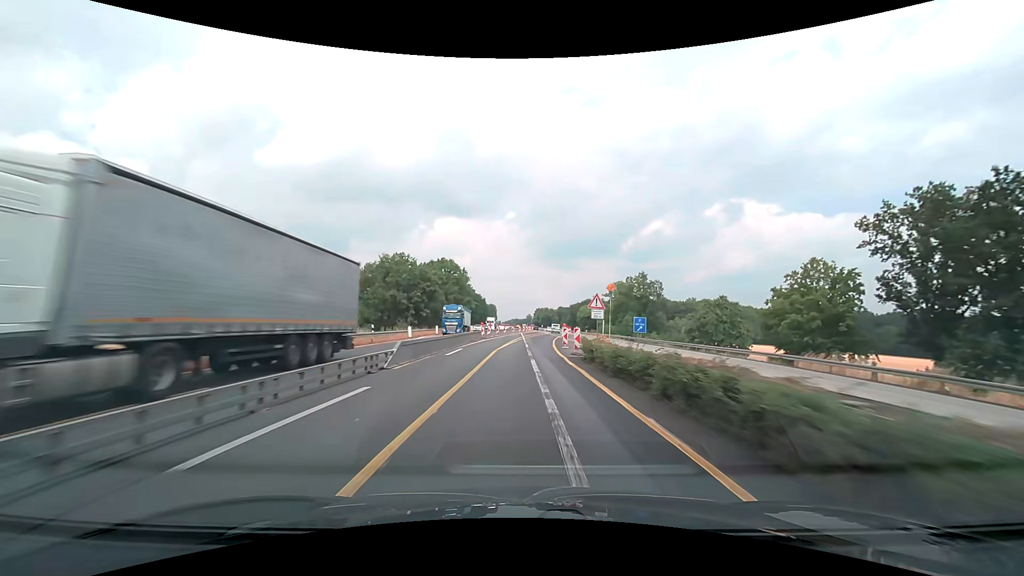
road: motorway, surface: asphalt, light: Day
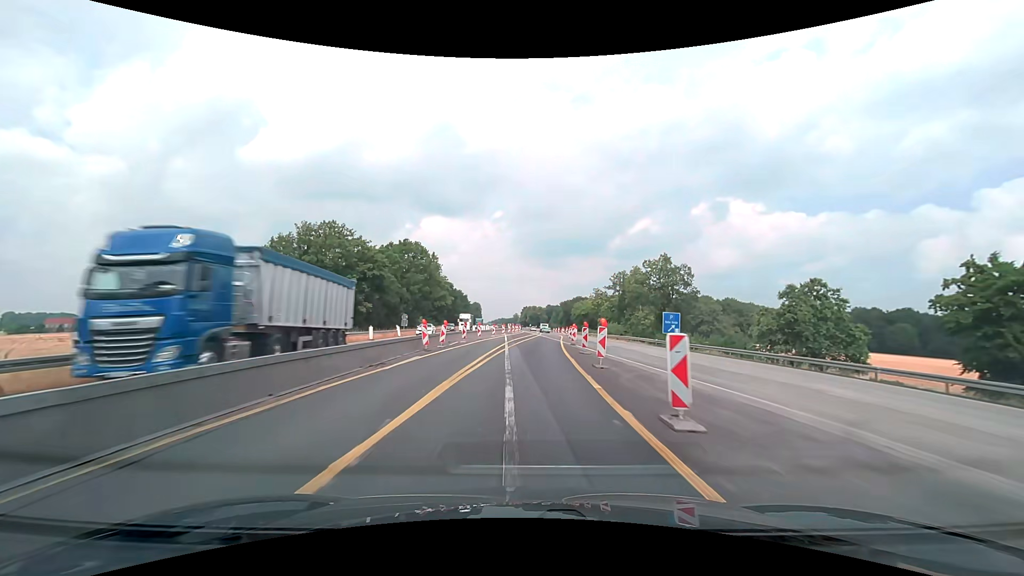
(+0.2, +25.0) m; +1°
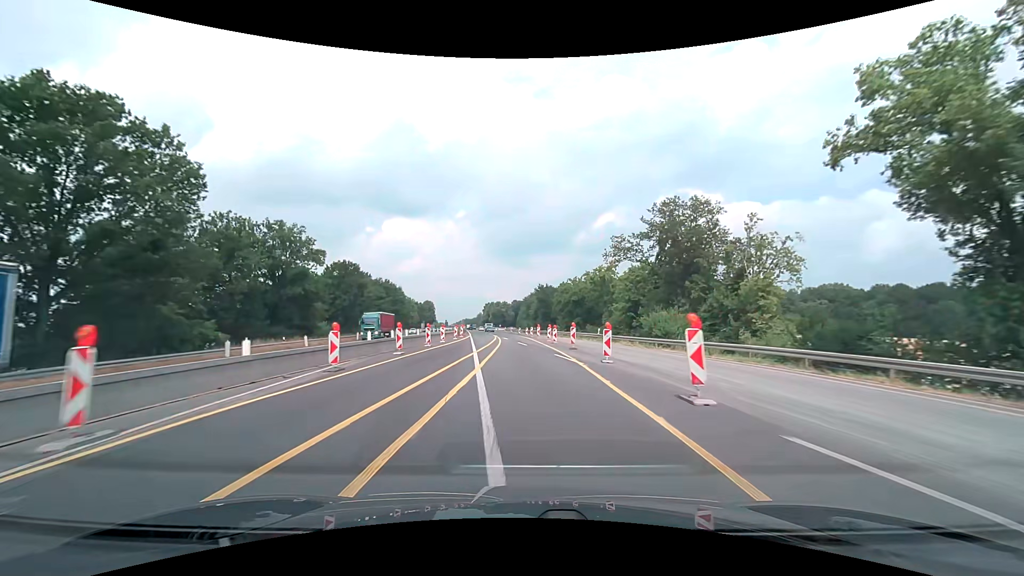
(+3.1, +62.4) m; +4°
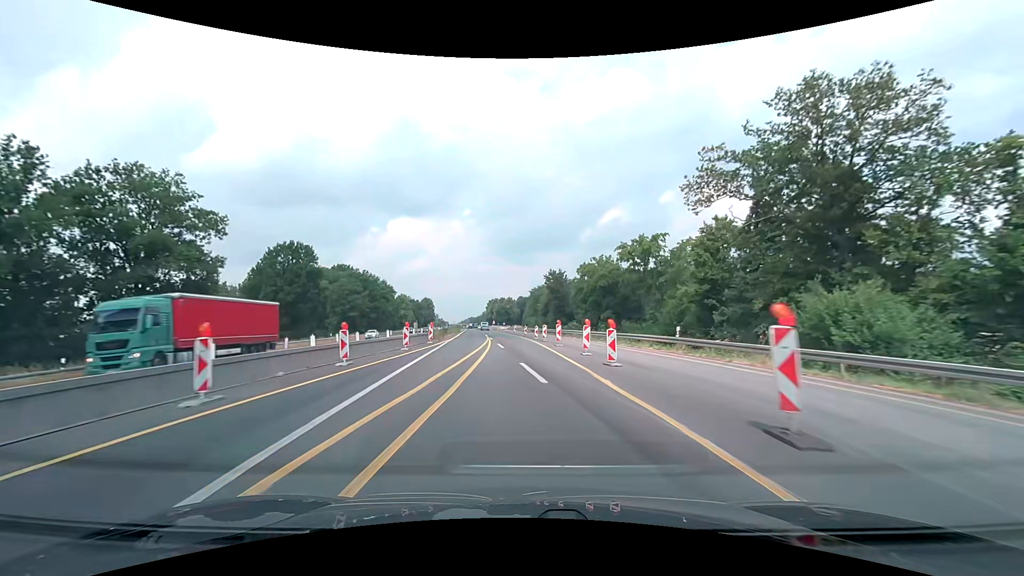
(-0.2, +25.0) m; -1°
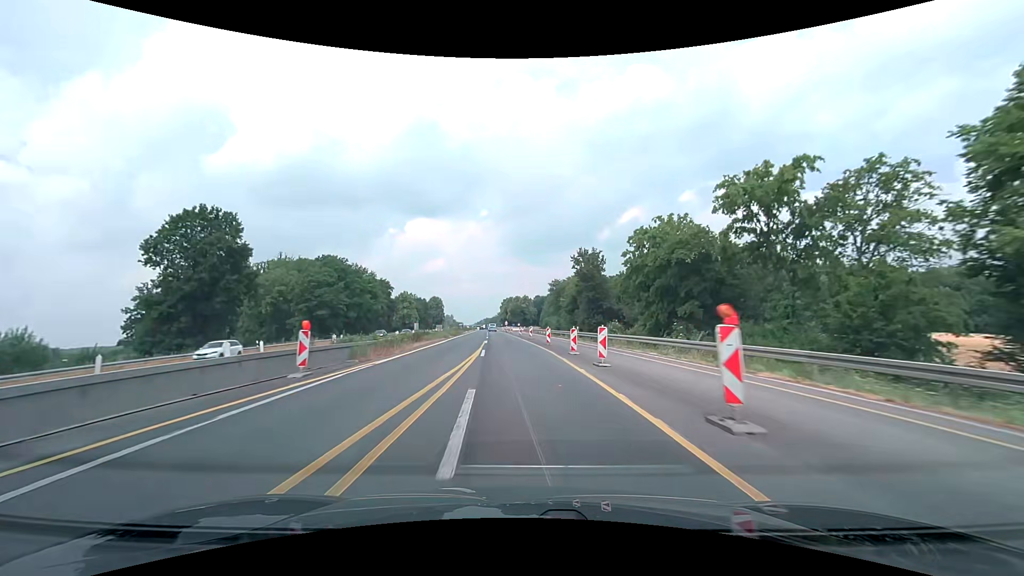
(-0.4, +25.1) m; -2°
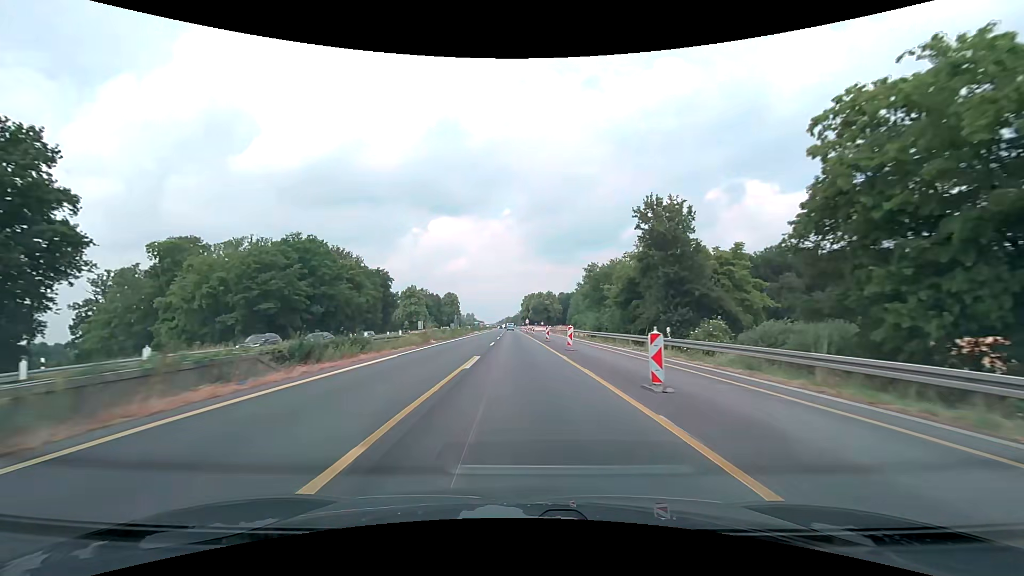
(-0.5, +25.1) m; -3°
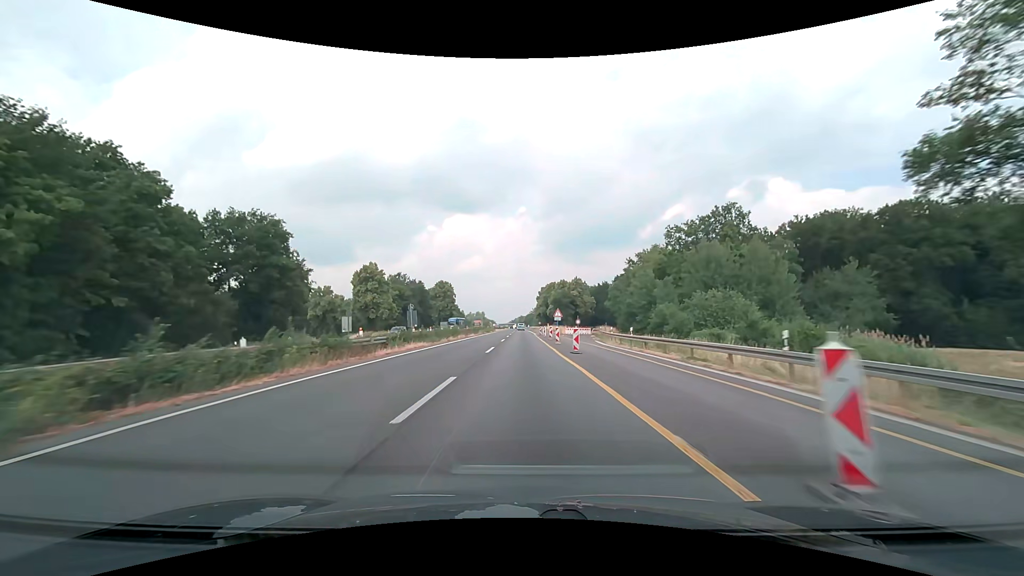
(-1.4, +62.7) m; -2°
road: motorway_link
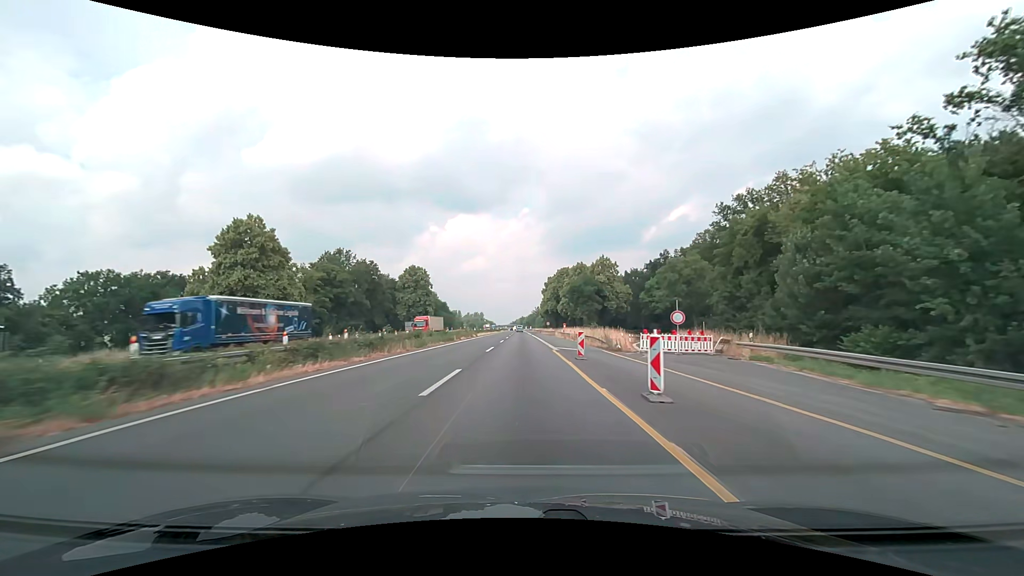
(0.0, +51.4) m; 0°
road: motorway
(0, +10) (0, +20) (0, +30) (0, +40) (0, +50) (0, +60) (0, +70) (0, +80) (-1, +90) (-1, +100) m
